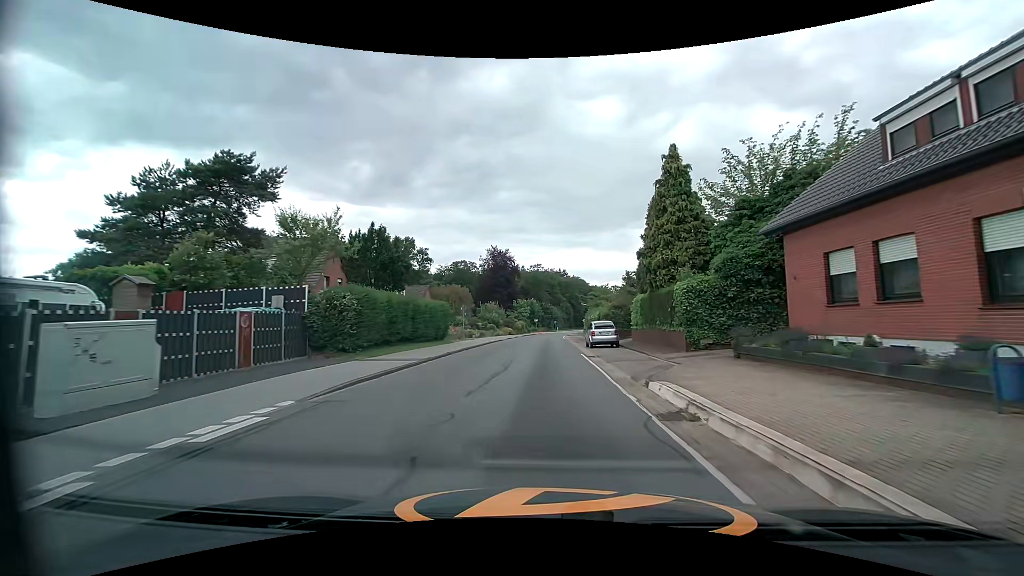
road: tertiary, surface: asphalt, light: Day
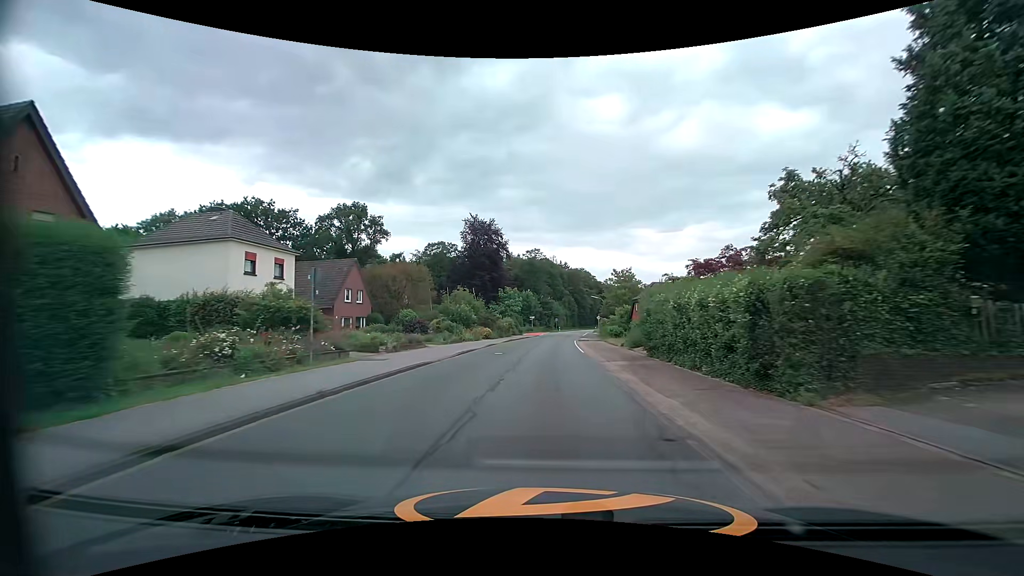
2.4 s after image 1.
(+0.4, +29.8) m; +1°
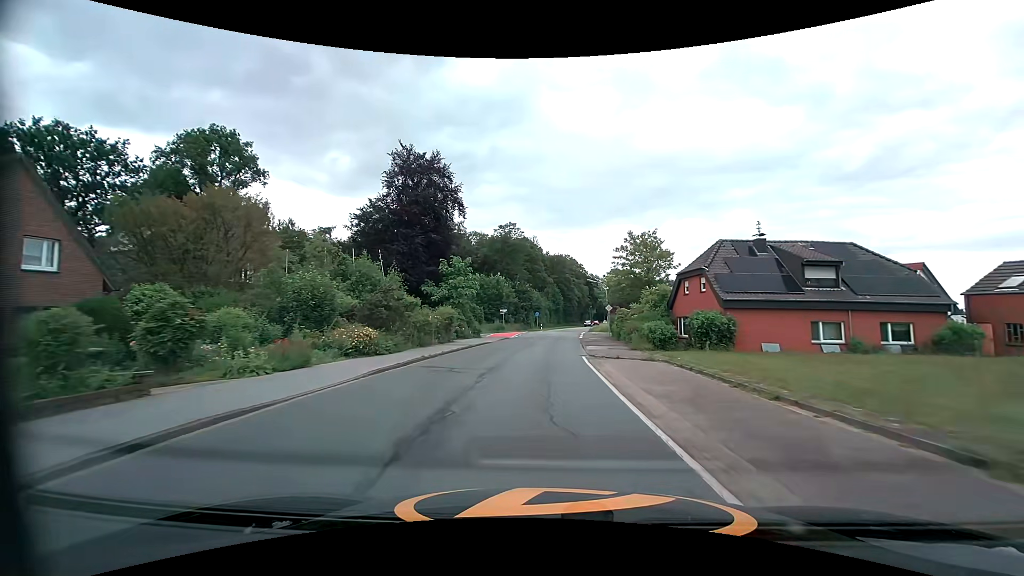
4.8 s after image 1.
(+0.5, +29.6) m; +2°
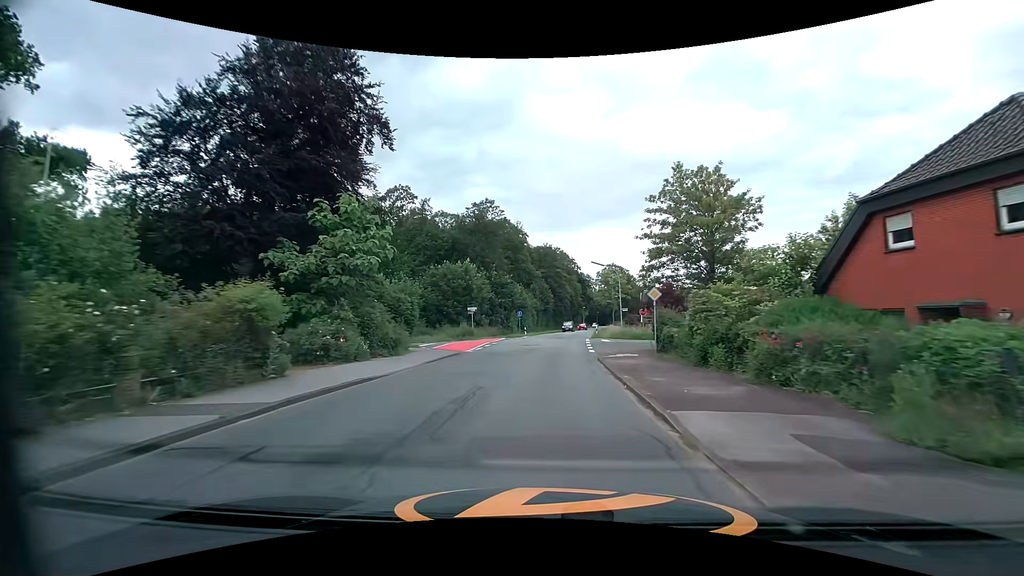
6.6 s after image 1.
(+0.2, +21.5) m; +1°
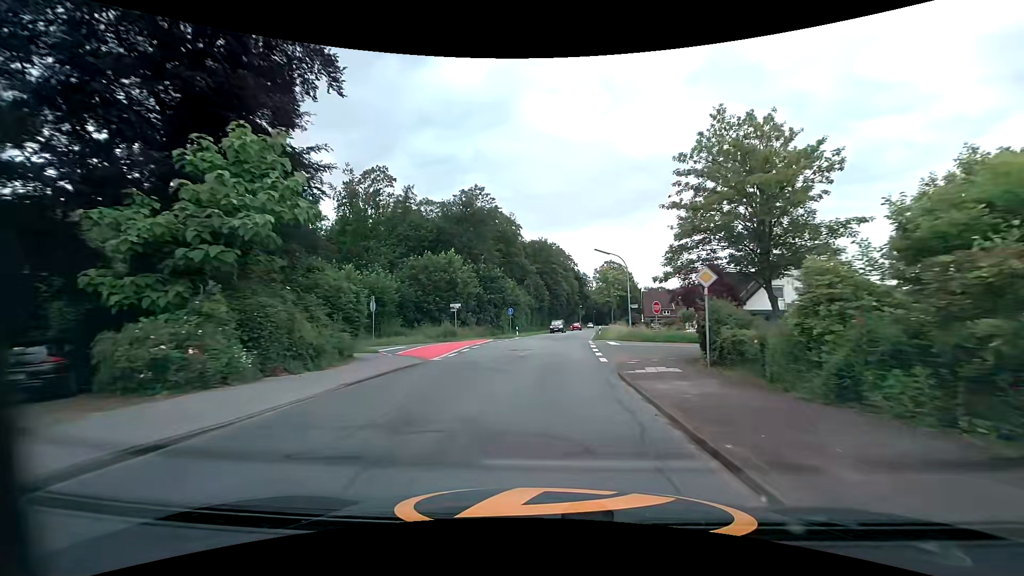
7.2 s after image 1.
(+0.1, +7.3) m; +1°
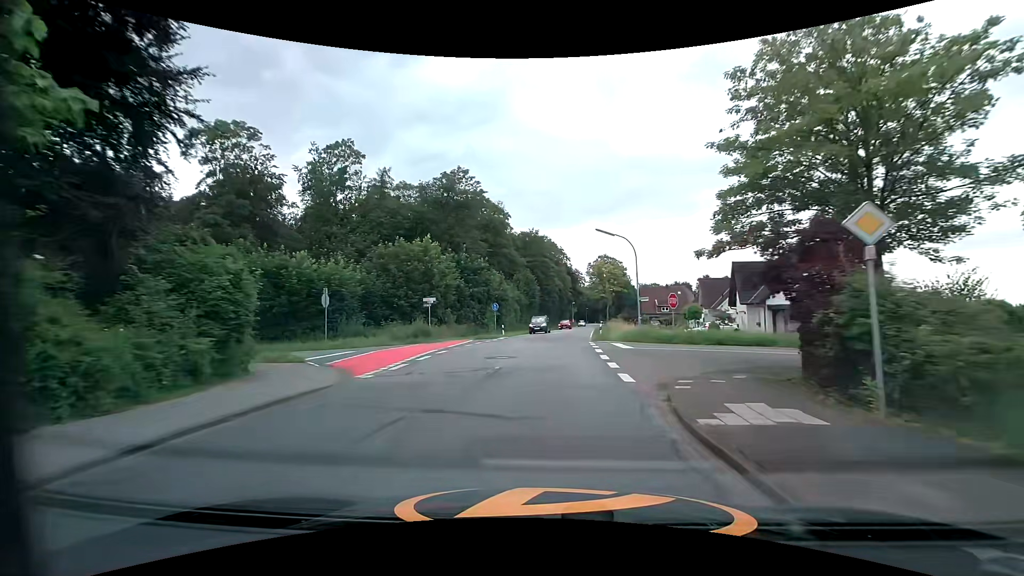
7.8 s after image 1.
(+0.1, +7.2) m; +1°
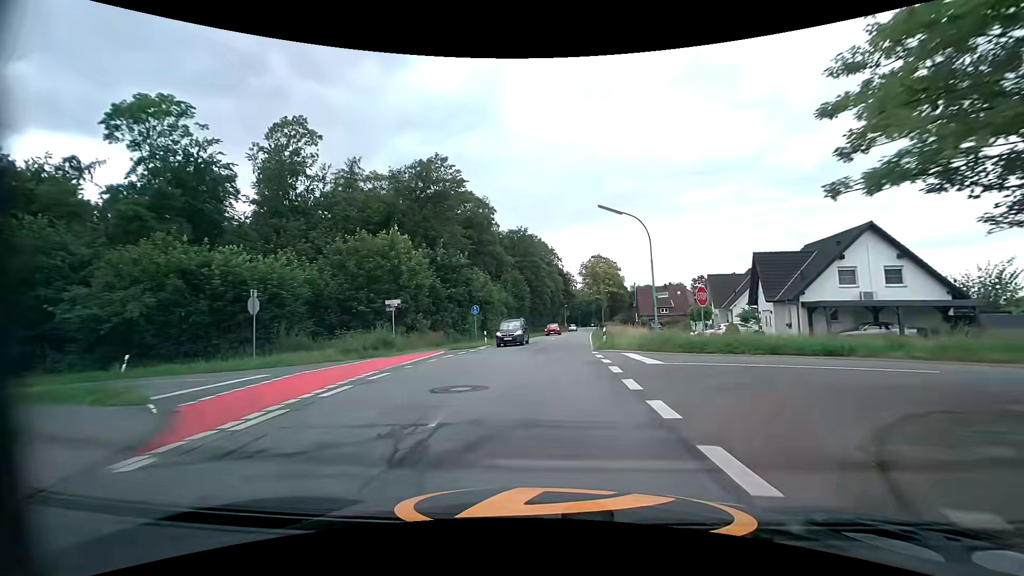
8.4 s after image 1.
(+0.1, +7.2) m; +1°
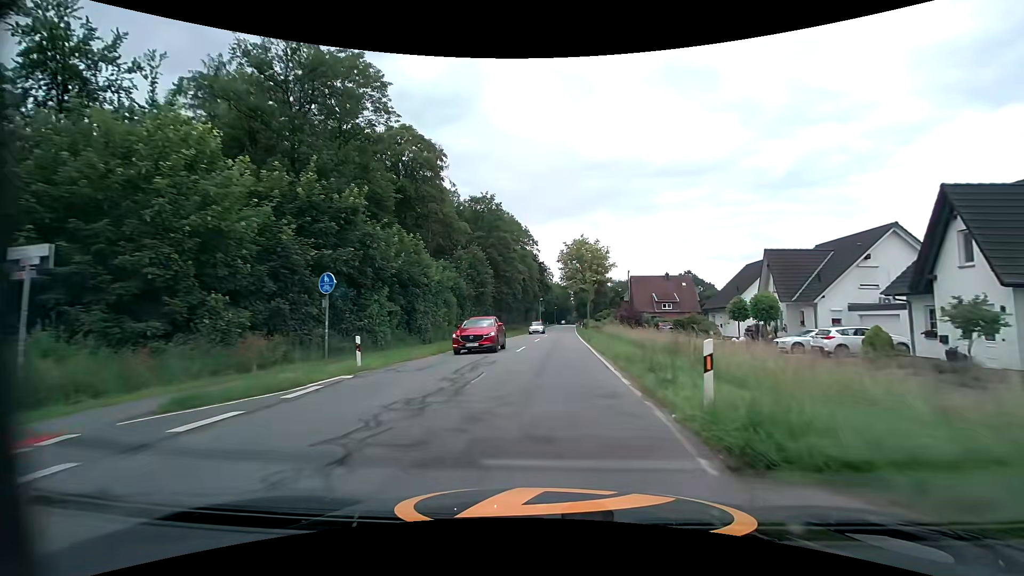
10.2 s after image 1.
(+0.5, +21.5) m; +3°
(0, +10) (0, +20) (+1, +30) (+1, +40) (+2, +50) (+2, +60) (+3, +70) (+3, +80) (+4, +90) (+4, +100) m
